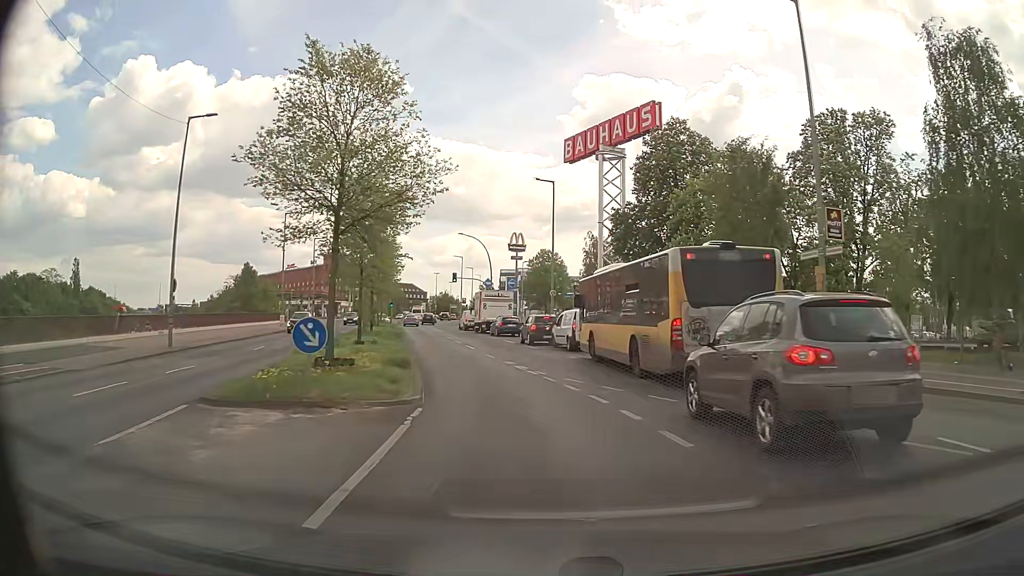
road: secondary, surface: asphalt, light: Day
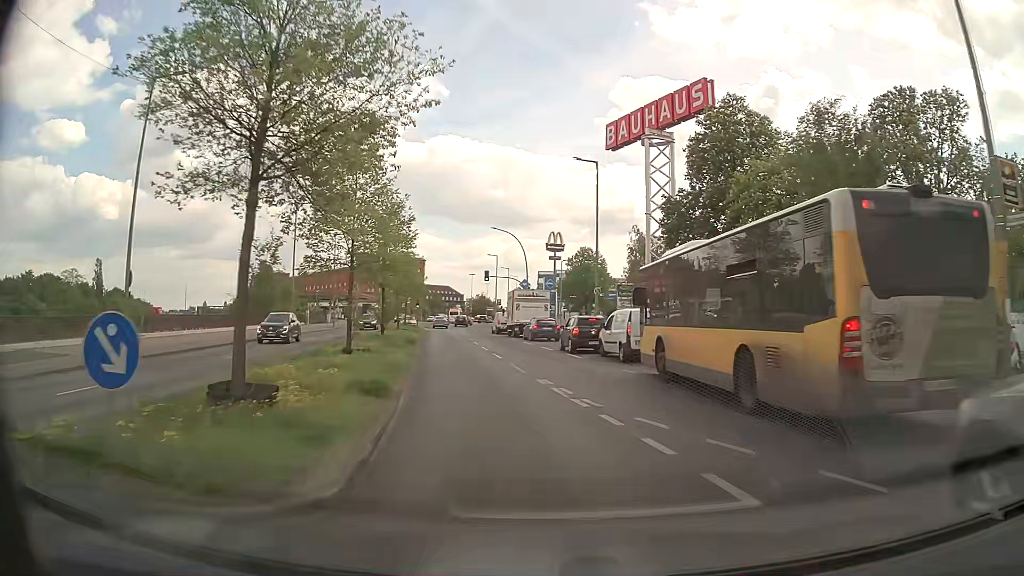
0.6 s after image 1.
(-0.1, +6.5) m; -3°
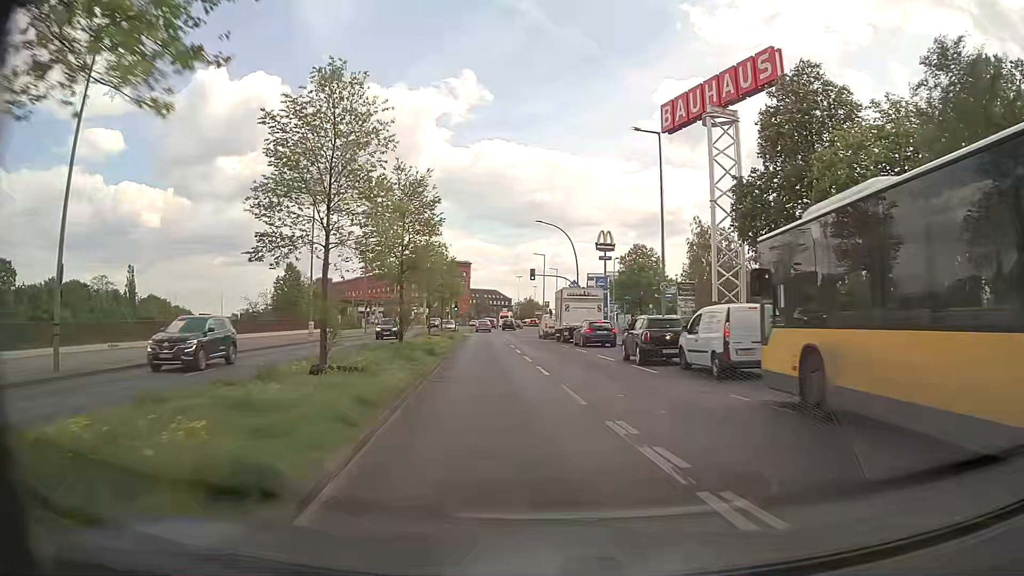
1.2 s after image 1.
(-0.2, +6.7) m; -4°
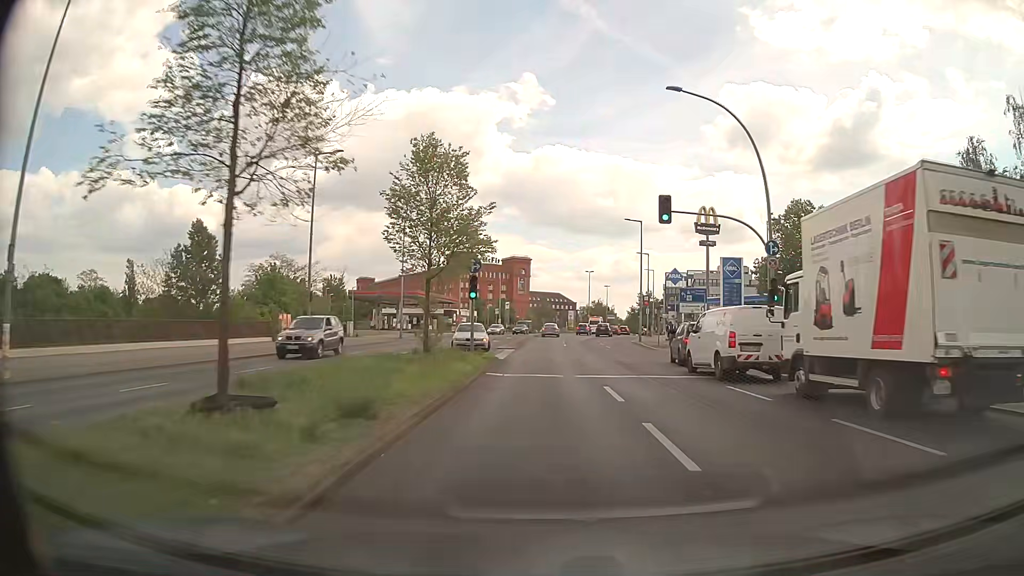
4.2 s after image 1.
(-2.9, +35.5) m; -5°
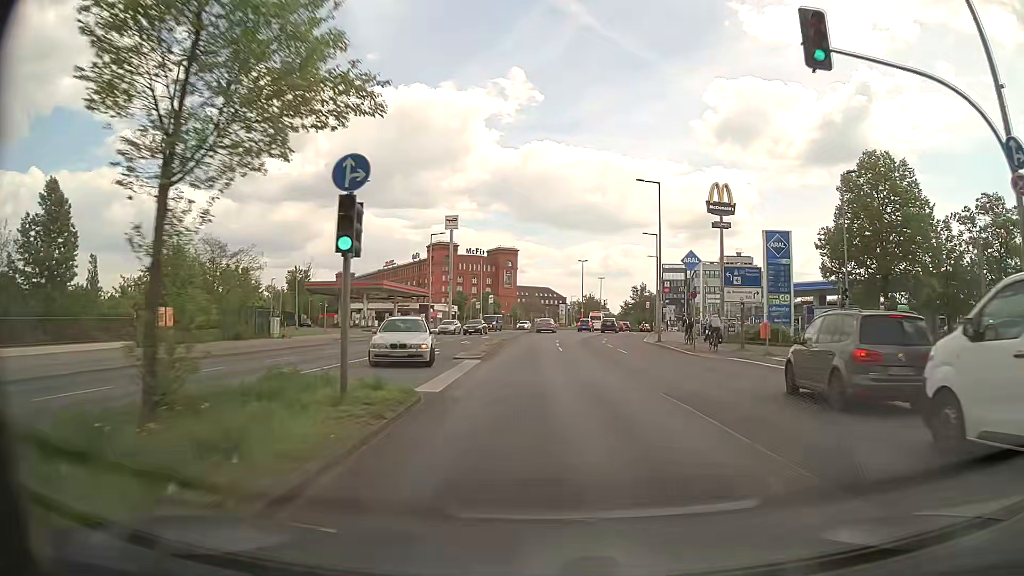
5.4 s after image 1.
(+0.1, +14.6) m; +1°
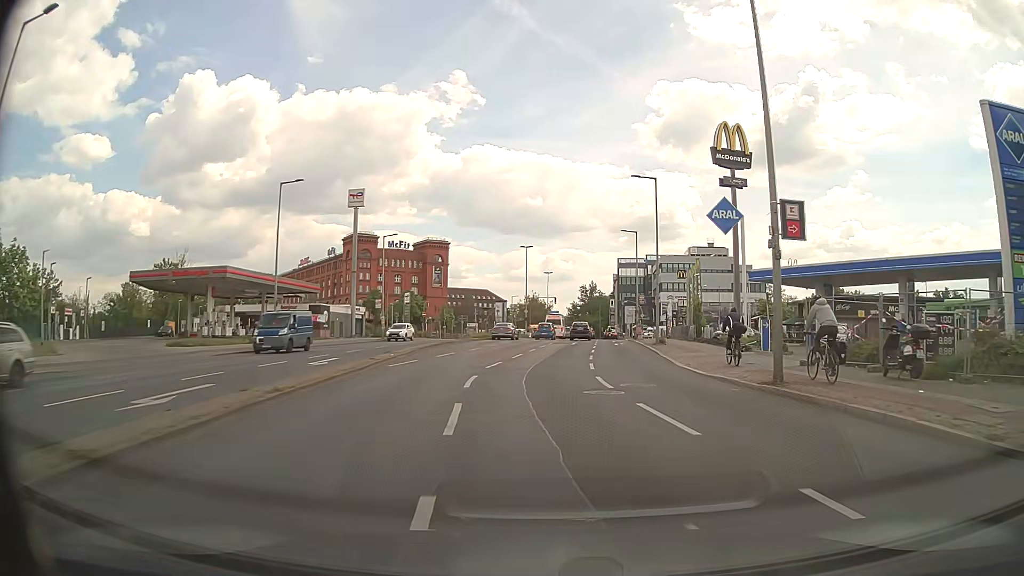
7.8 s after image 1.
(+1.0, +29.6) m; +5°
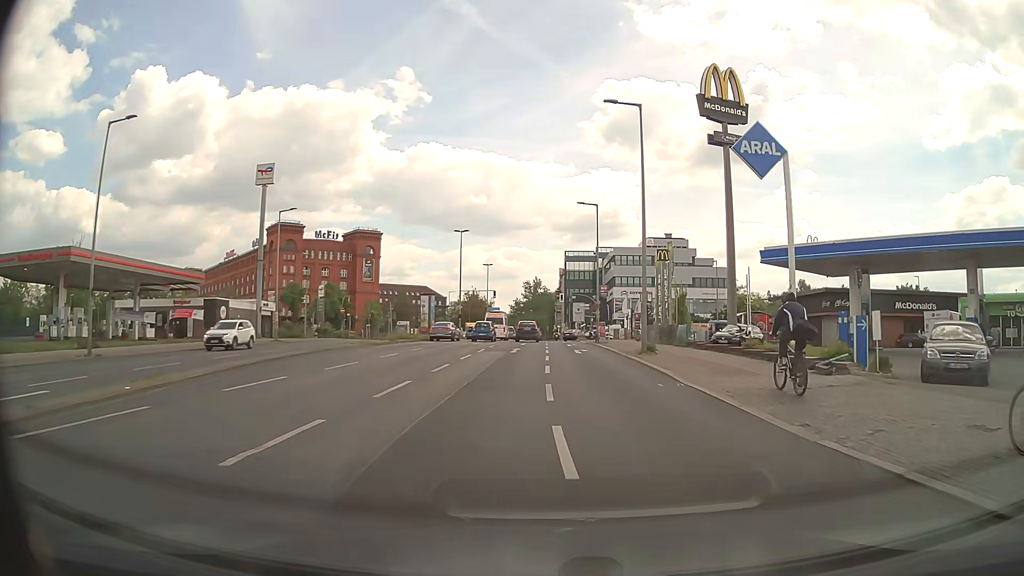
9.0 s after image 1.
(+0.5, +14.6) m; +4°
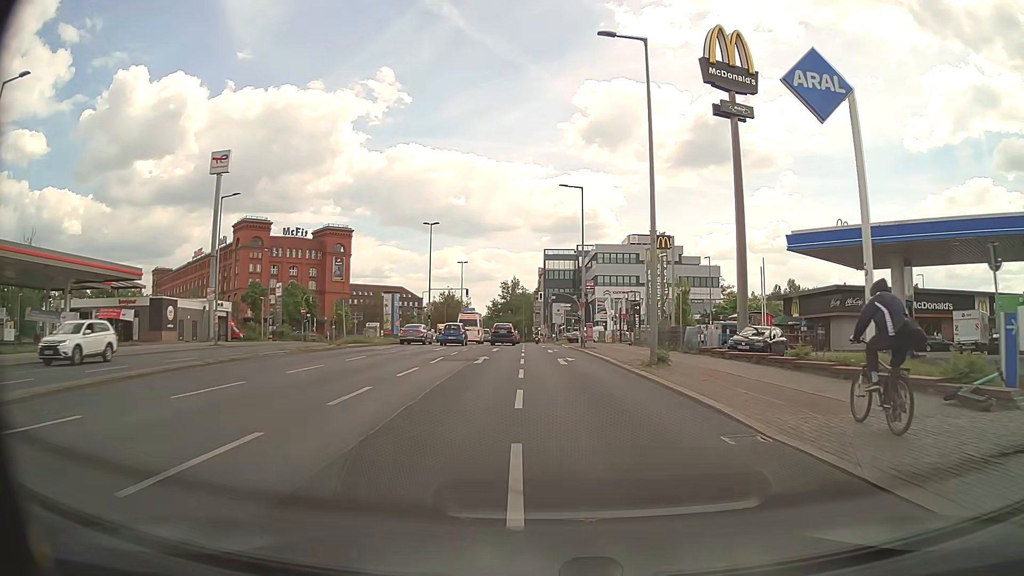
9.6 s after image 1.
(+0.2, +7.2) m; +2°
(0, +10) (0, +20) (0, +30) (0, +40) (0, +50) (0, +60) (0, +70) (+1, +80) (+10, +83) (+20, +84) m
